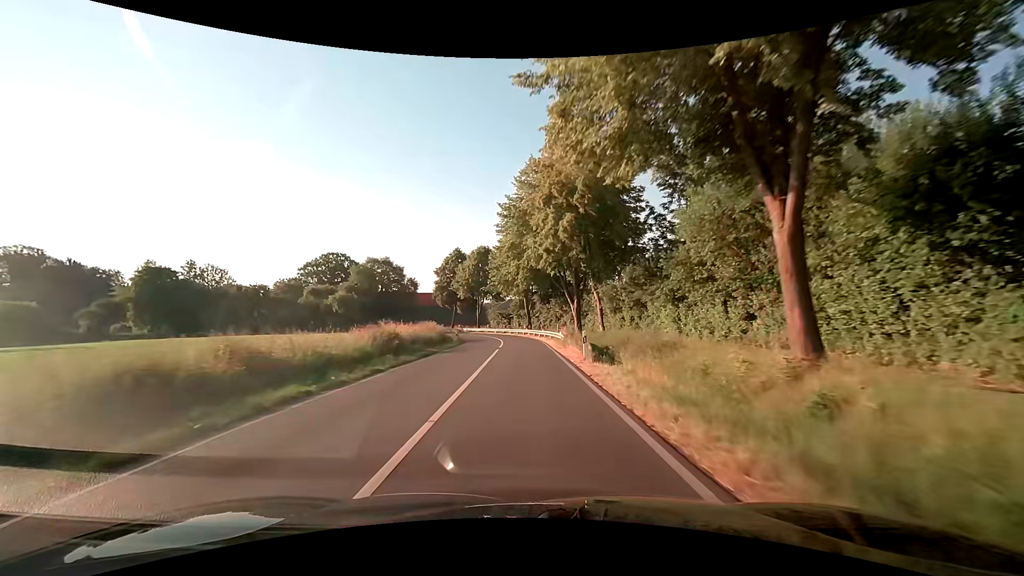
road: secondary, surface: asphalt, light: Day
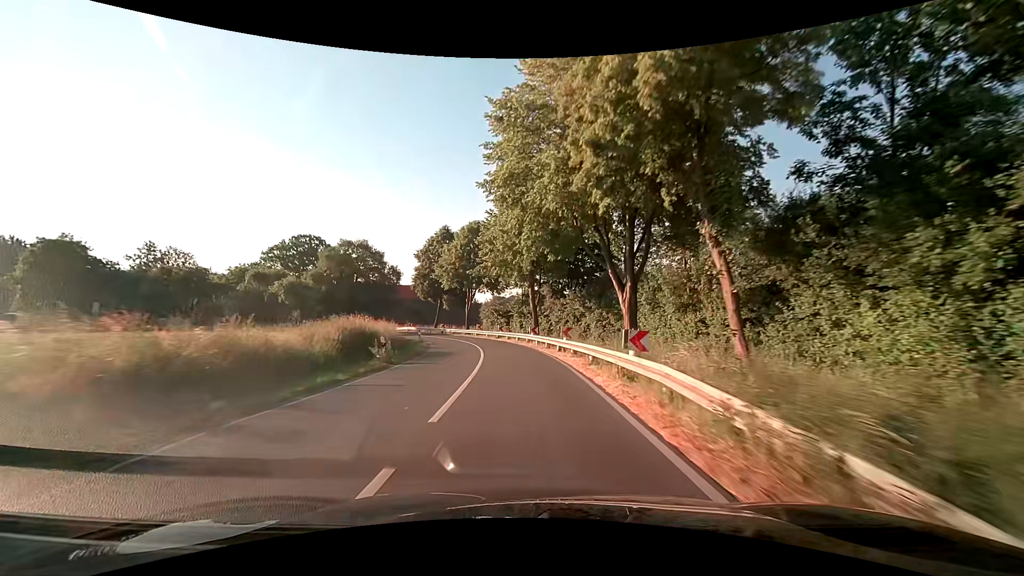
(0.0, +22.2) m; 0°
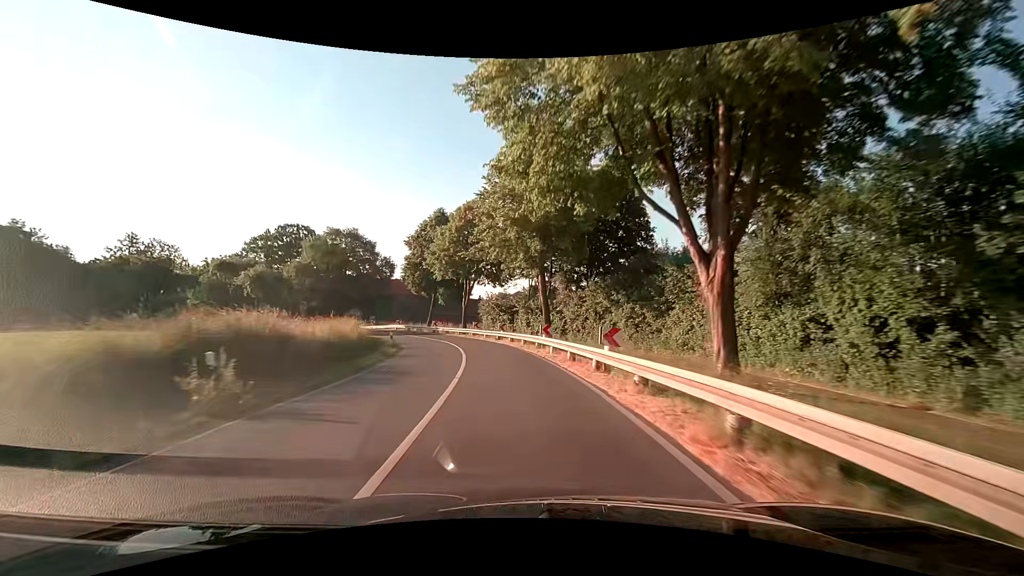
(0.0, +10.8) m; 0°
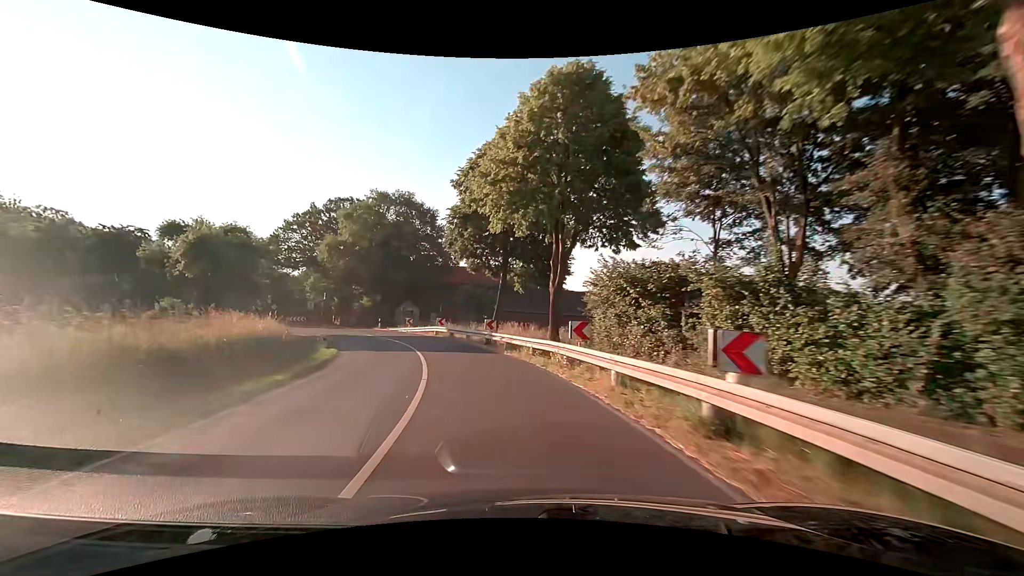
(-2.4, +30.9) m; -11°
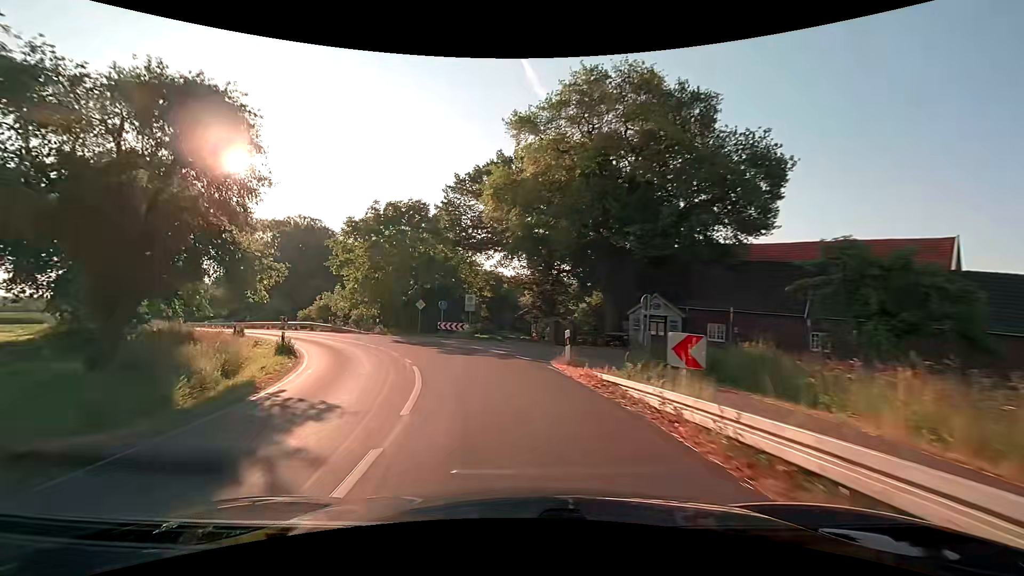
(-7.9, +35.8) m; -26°
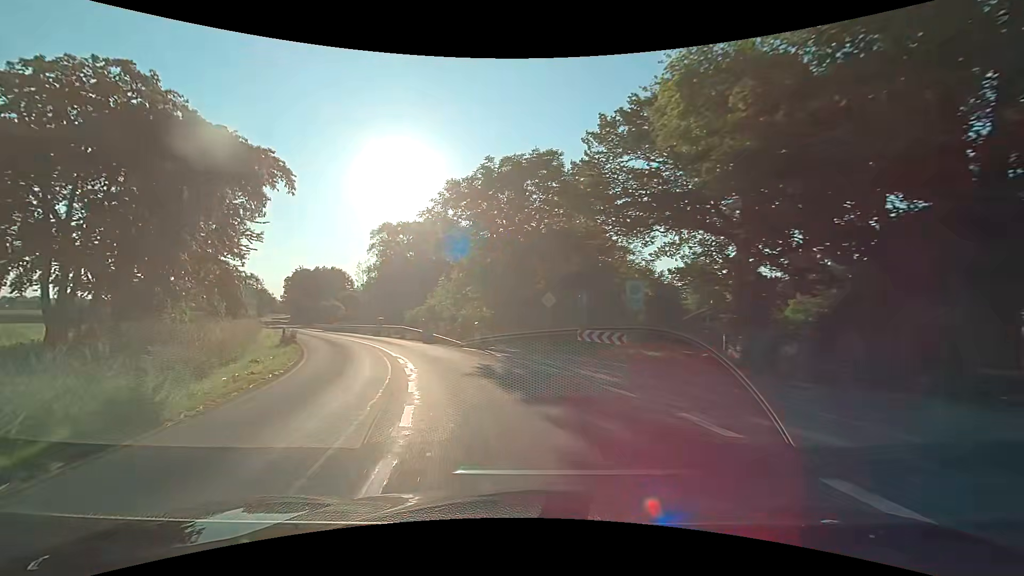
(-2.1, +15.9) m; -16°
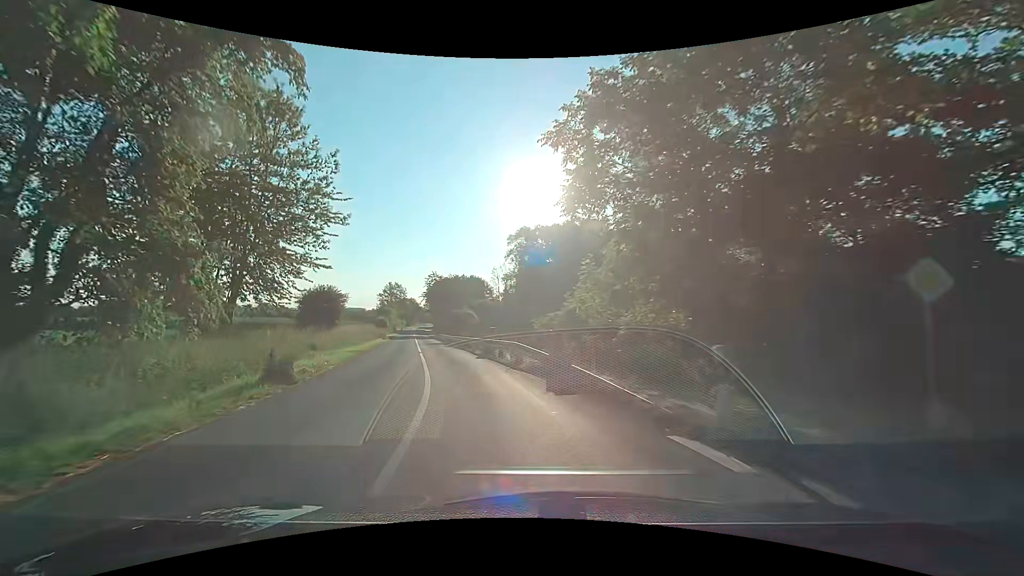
(-2.2, +15.5) m; -16°
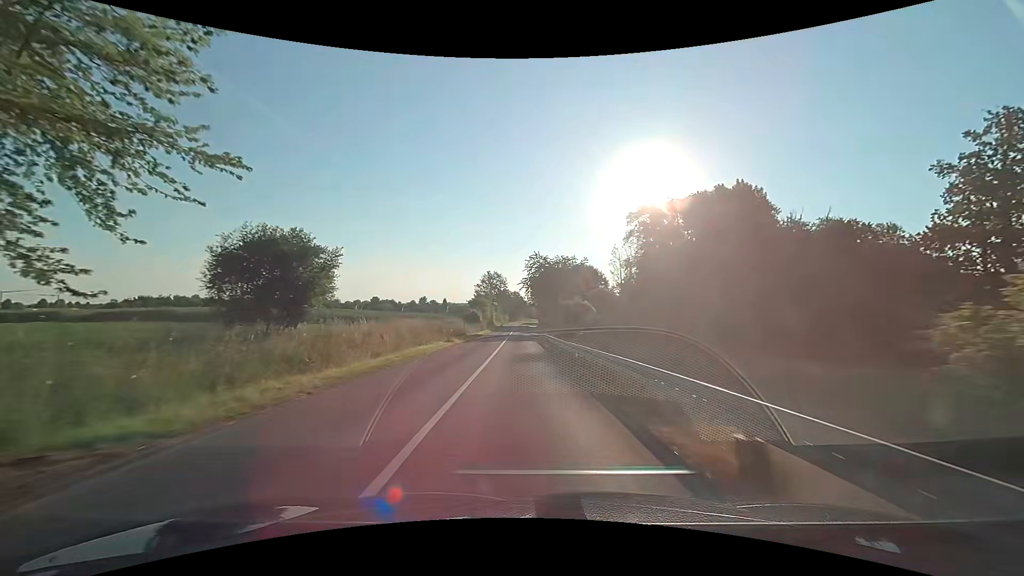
(-3.8, +25.2) m; -13°
